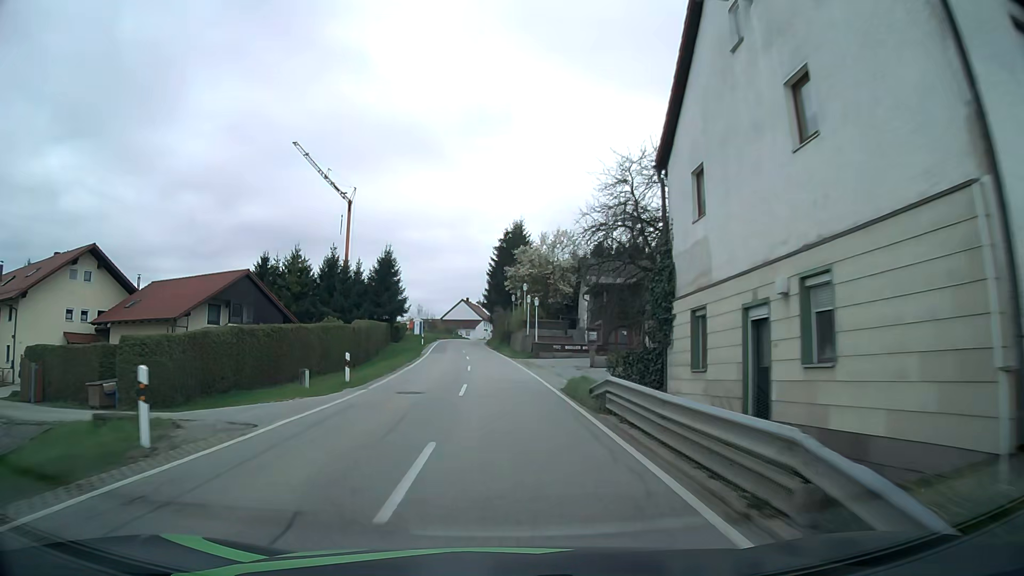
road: secondary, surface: asphalt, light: Day
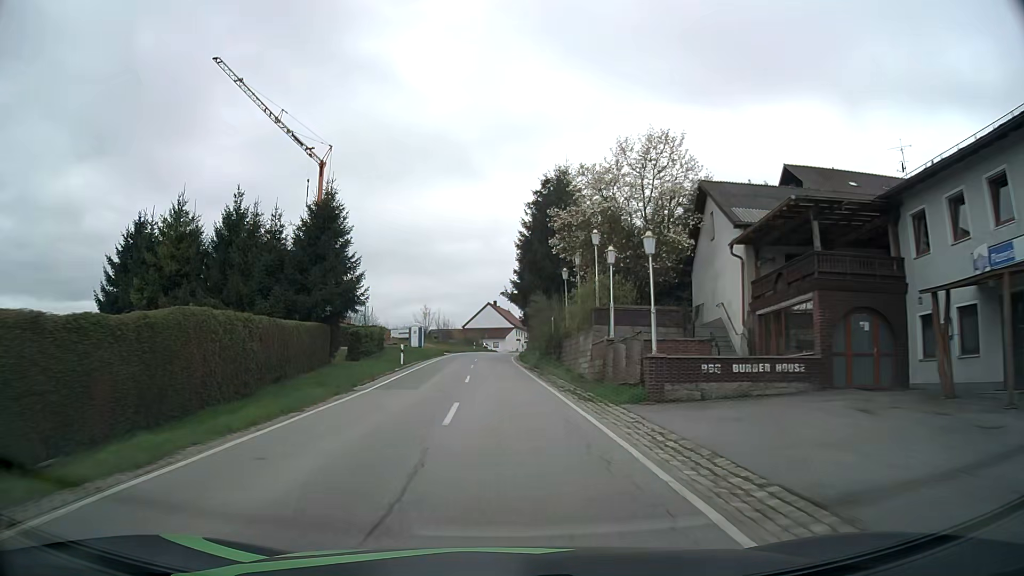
(-0.7, +29.6) m; -3°
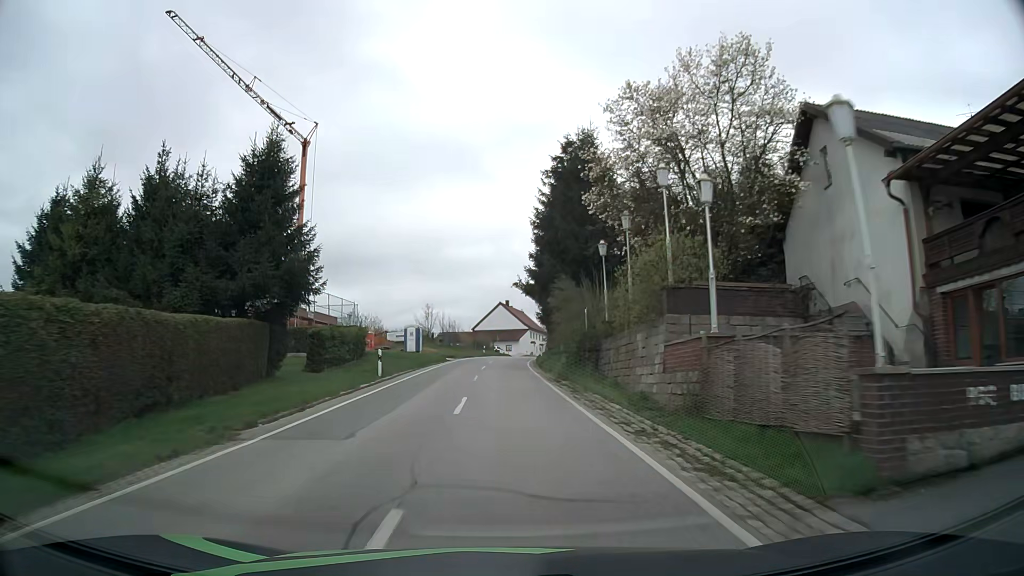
(-0.1, +9.9) m; -1°
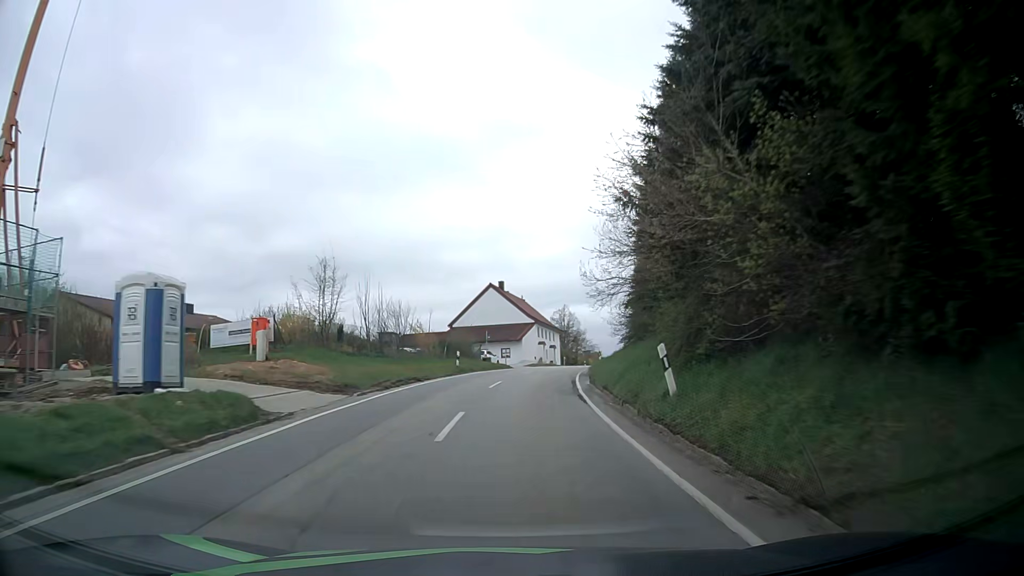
(-0.4, +39.2) m; -1°
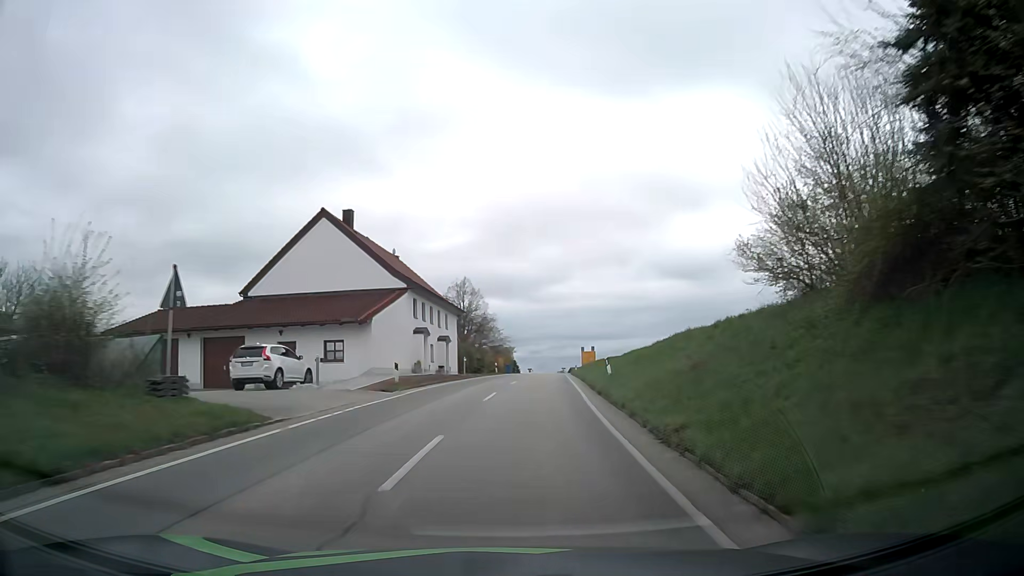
(+3.3, +38.4) m; +9°
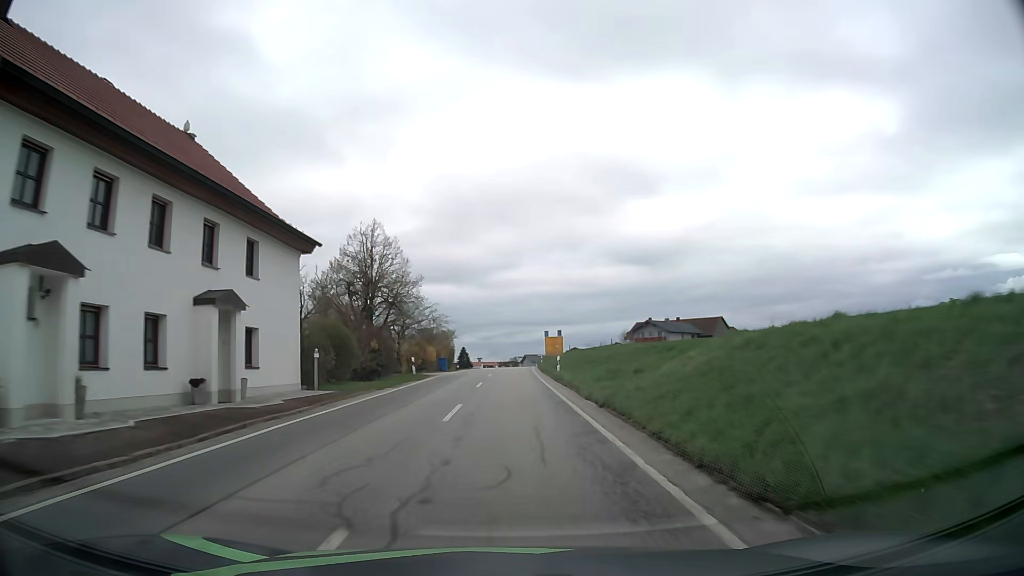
(+1.5, +29.0) m; +5°
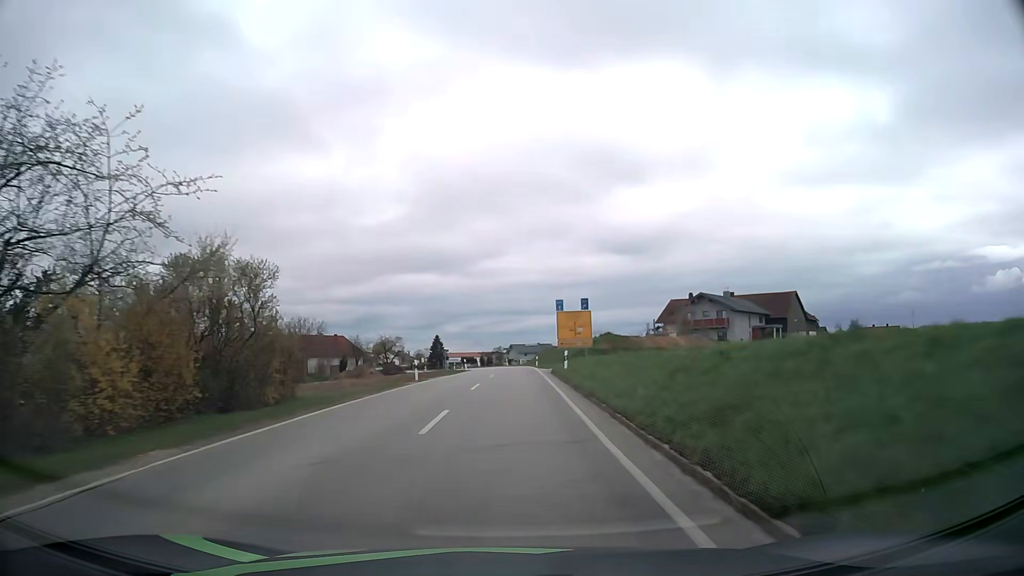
(+0.7, +49.7) m; +1°
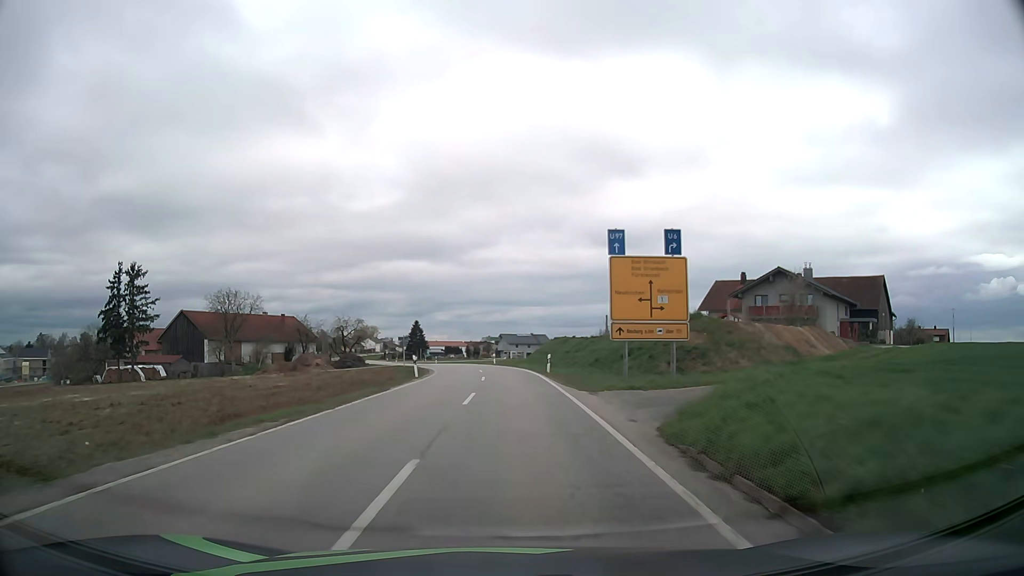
(+0.2, +30.3) m; +1°
(0, +10) (0, +20) (0, +30) (0, +40) (-1, +50) (-3, +60) (-5, +70) (-7, +79) (-10, +89) (-12, +99) m
